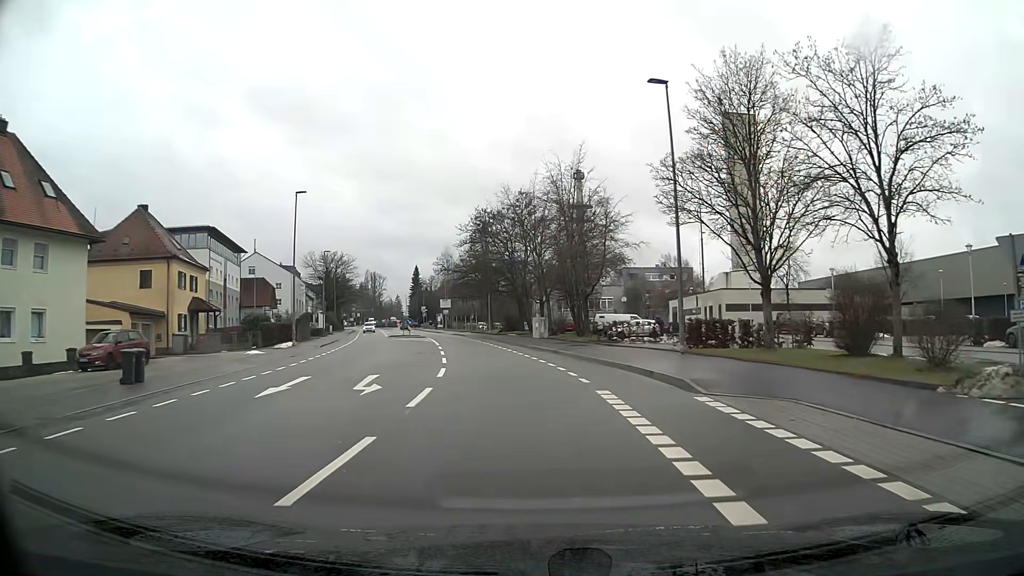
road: tertiary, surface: asphalt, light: Day
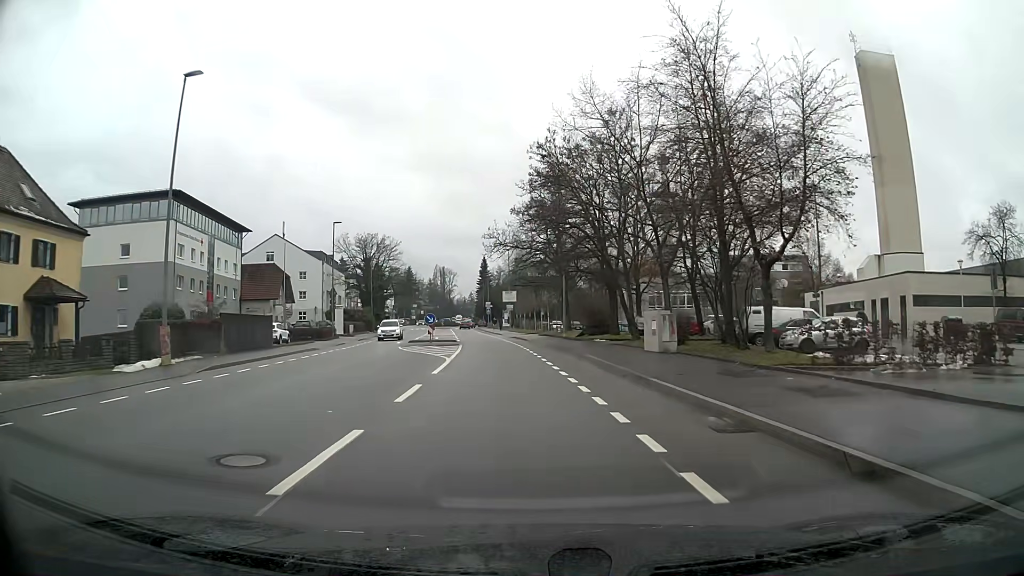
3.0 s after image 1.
(-1.3, +24.1) m; -7°
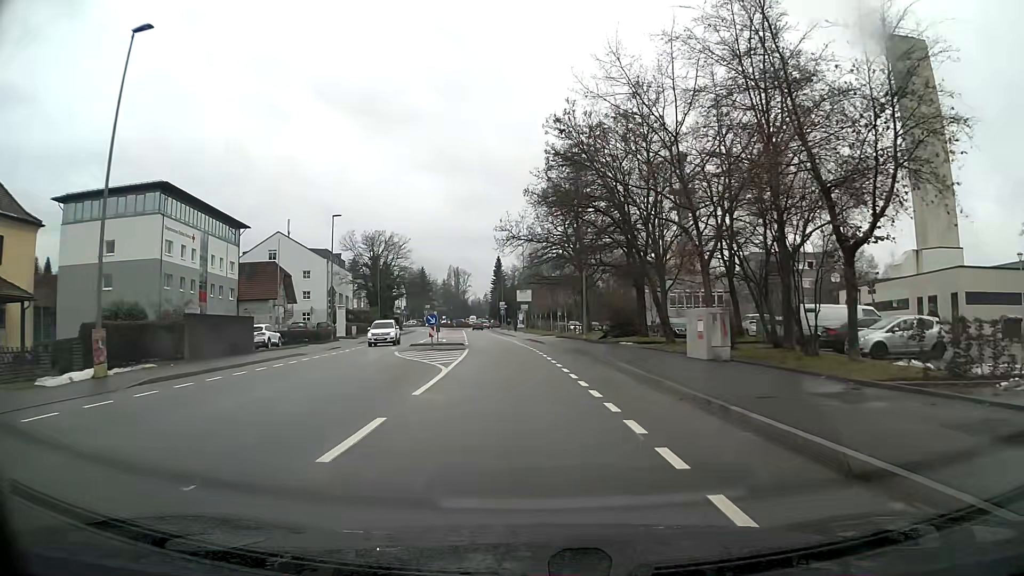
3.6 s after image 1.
(0.0, +4.8) m; -1°
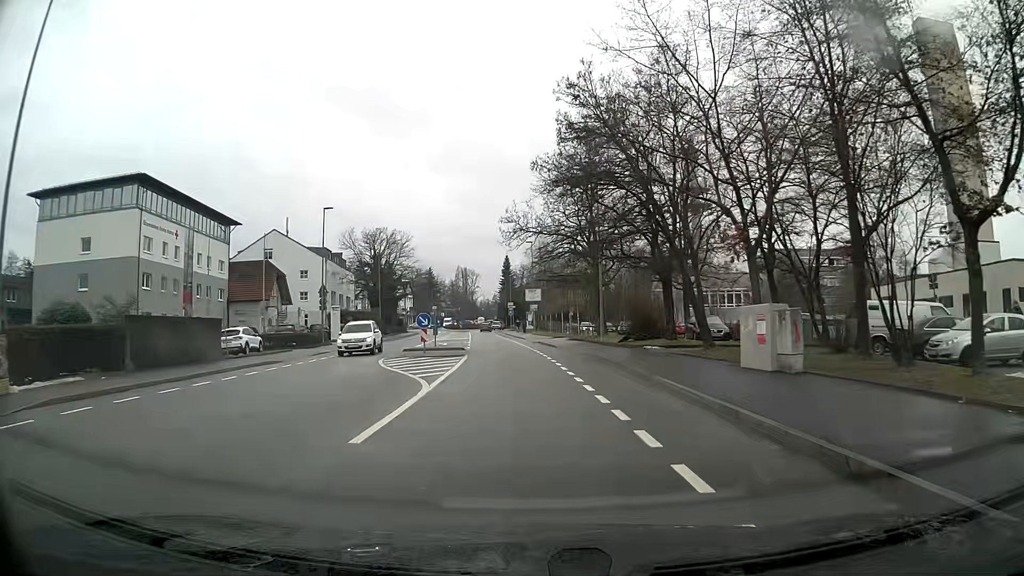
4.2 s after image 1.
(0.0, +4.8) m; -1°
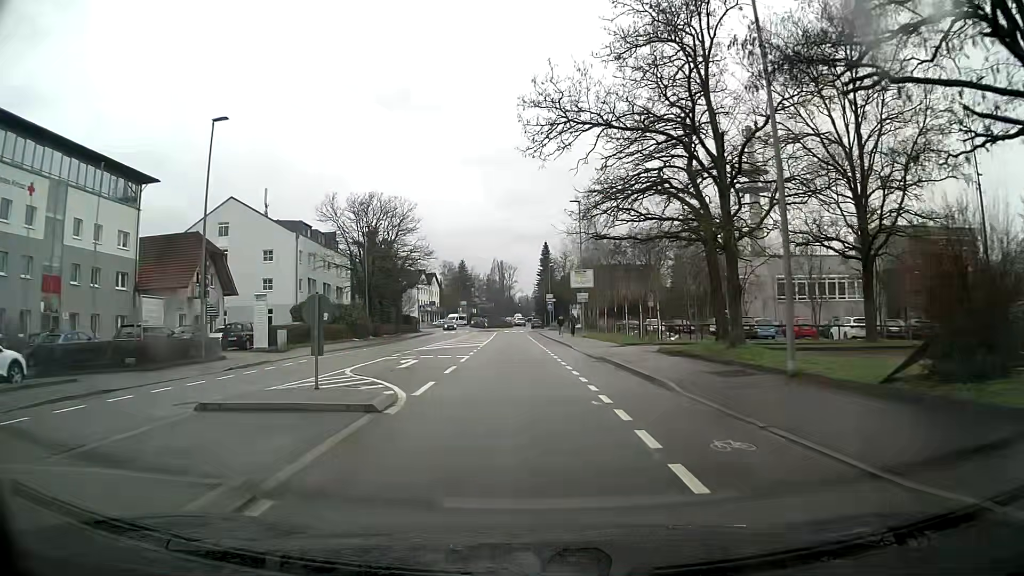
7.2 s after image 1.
(-0.8, +24.2) m; -5°
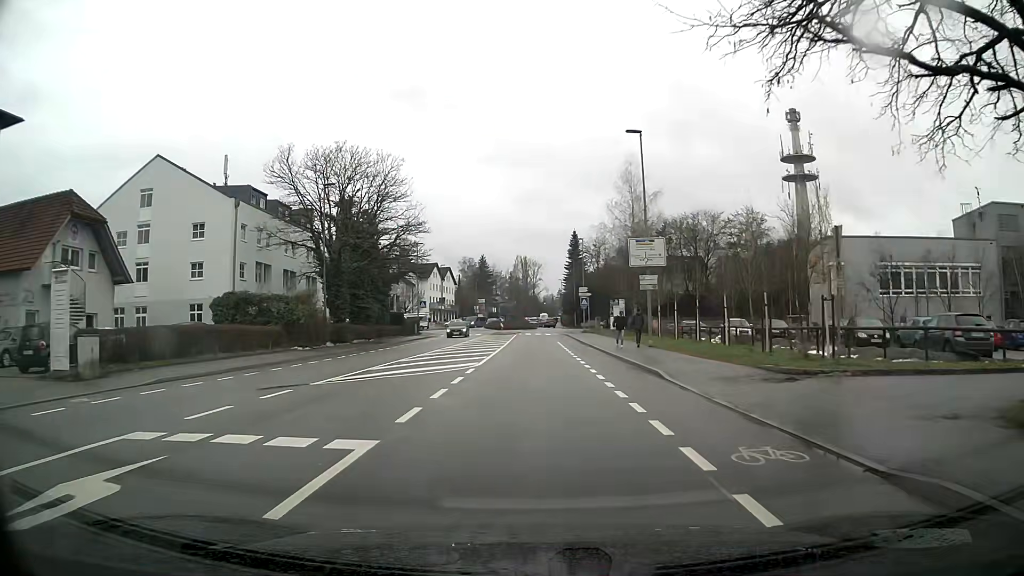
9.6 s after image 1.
(+0.1, +19.4) m; 0°
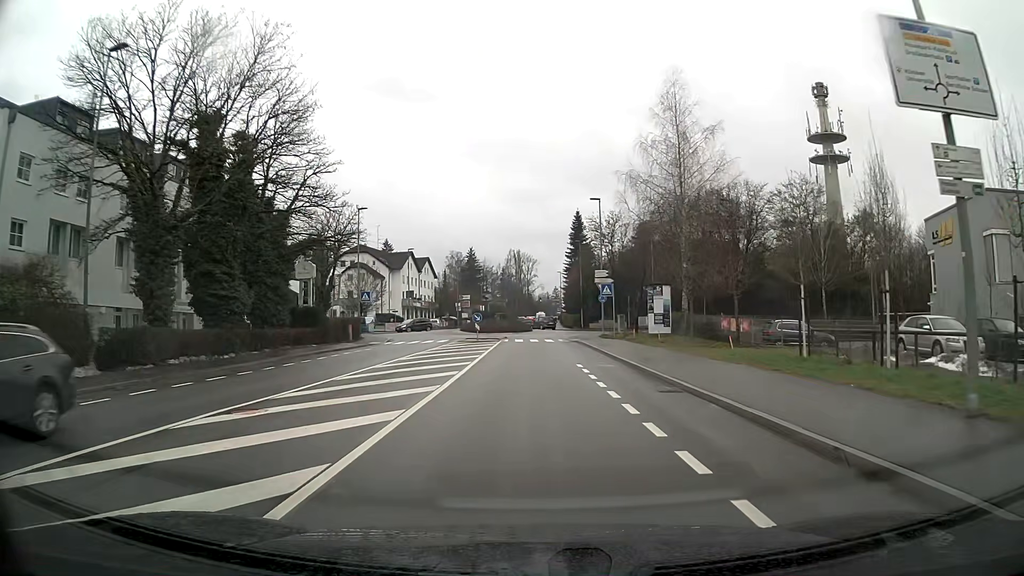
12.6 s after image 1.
(0.0, +24.3) m; +1°
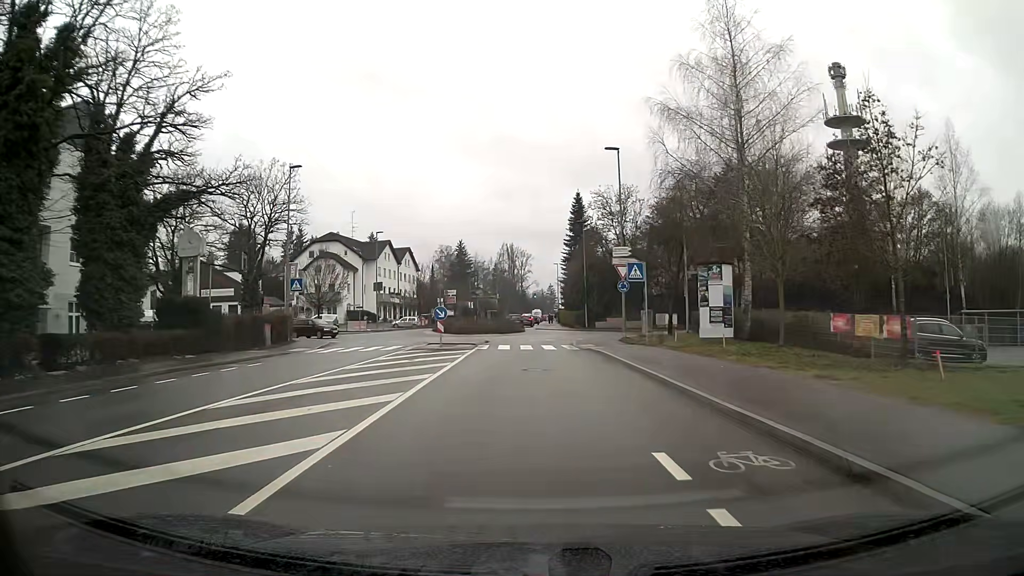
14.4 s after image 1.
(0.0, +14.4) m; 0°
(0, +10) (0, +20) (0, +30) (+1, +40) (+5, +49) (+2, +59) (-1, +68) (-2, +78) (-2, +88) (-2, +98) m
